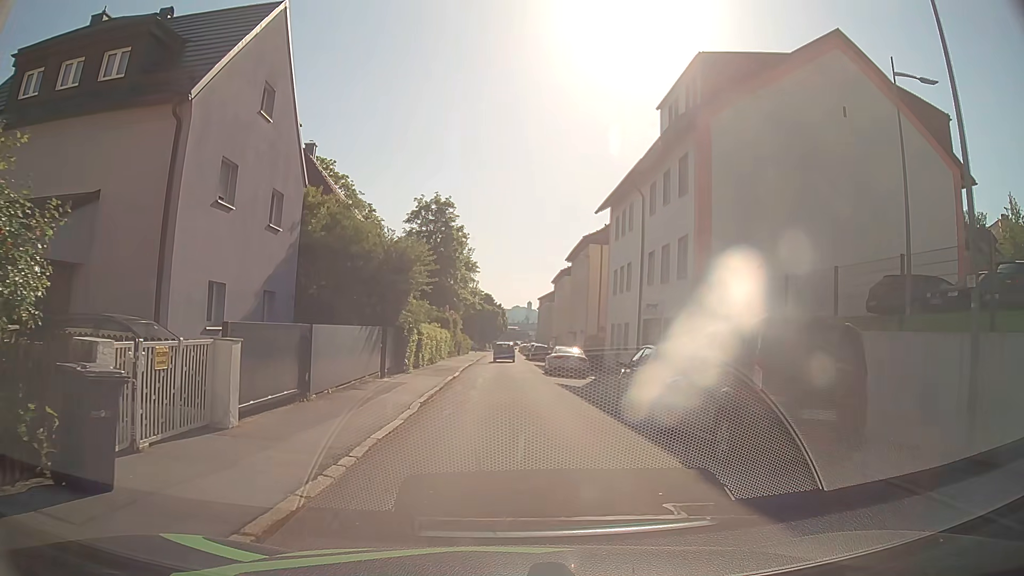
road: residential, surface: asphalt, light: Day
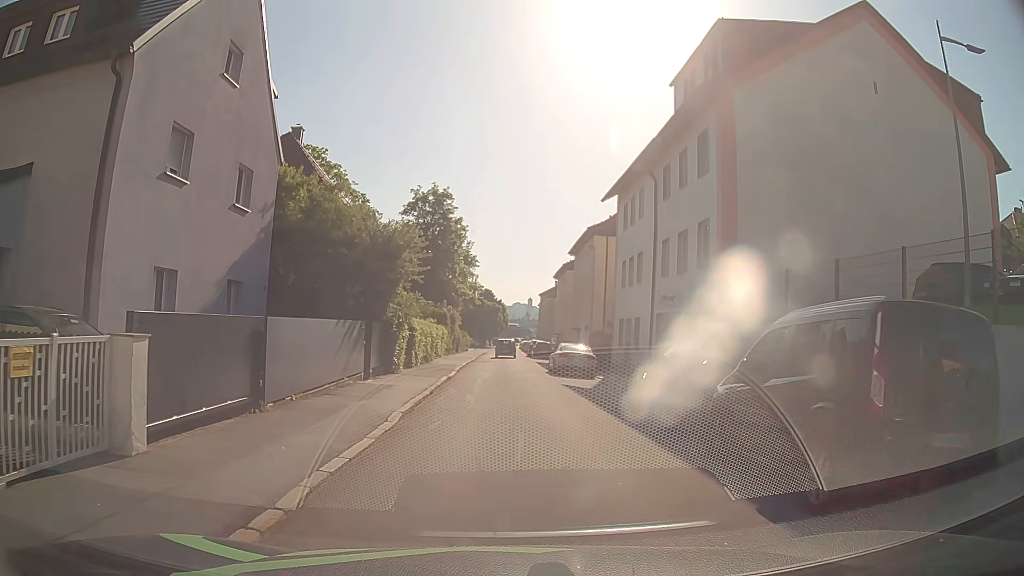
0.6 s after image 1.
(0.0, +2.6) m; -2°
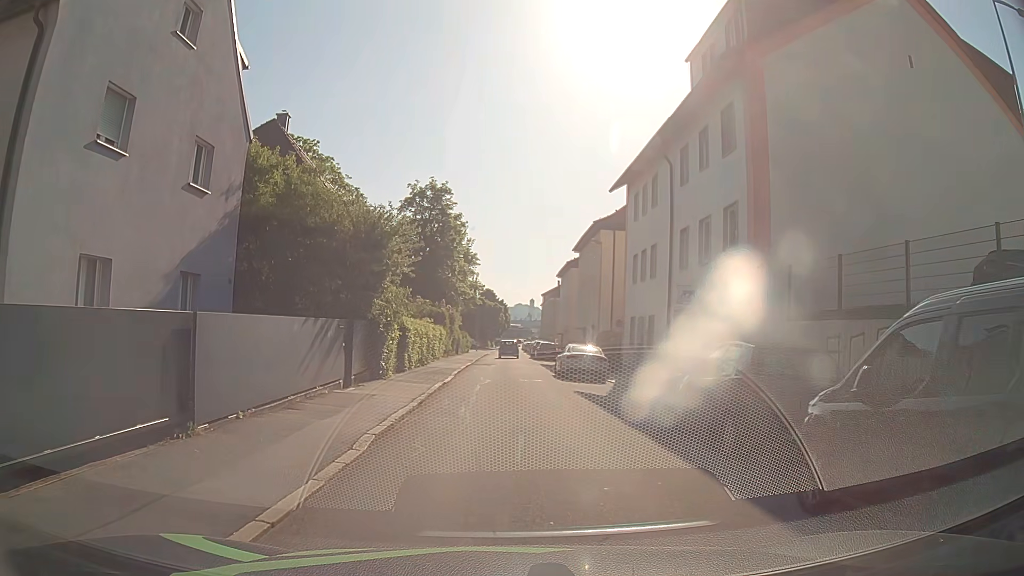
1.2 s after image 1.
(+0.1, +2.7) m; +1°
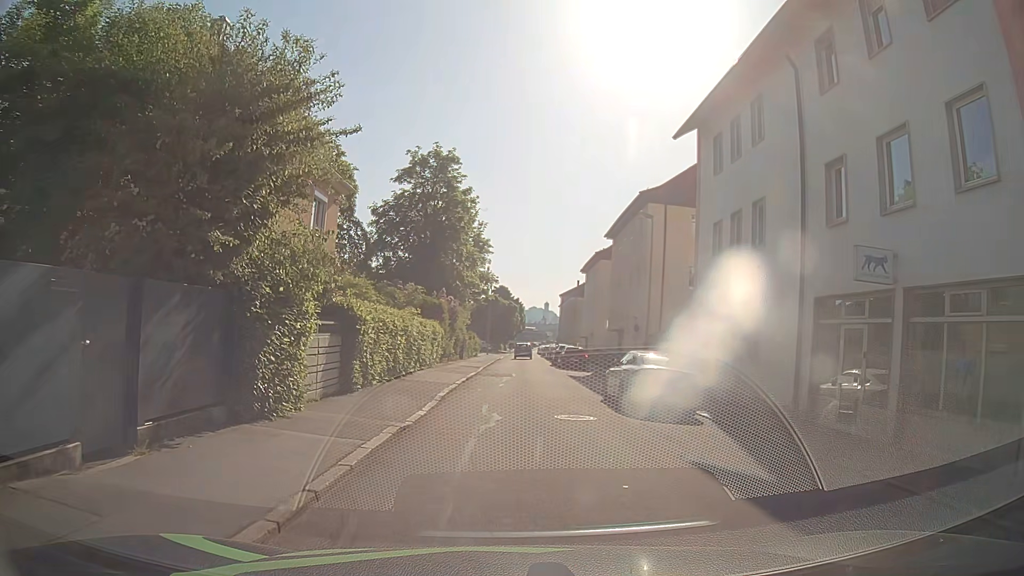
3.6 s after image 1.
(-0.2, +10.9) m; -2°
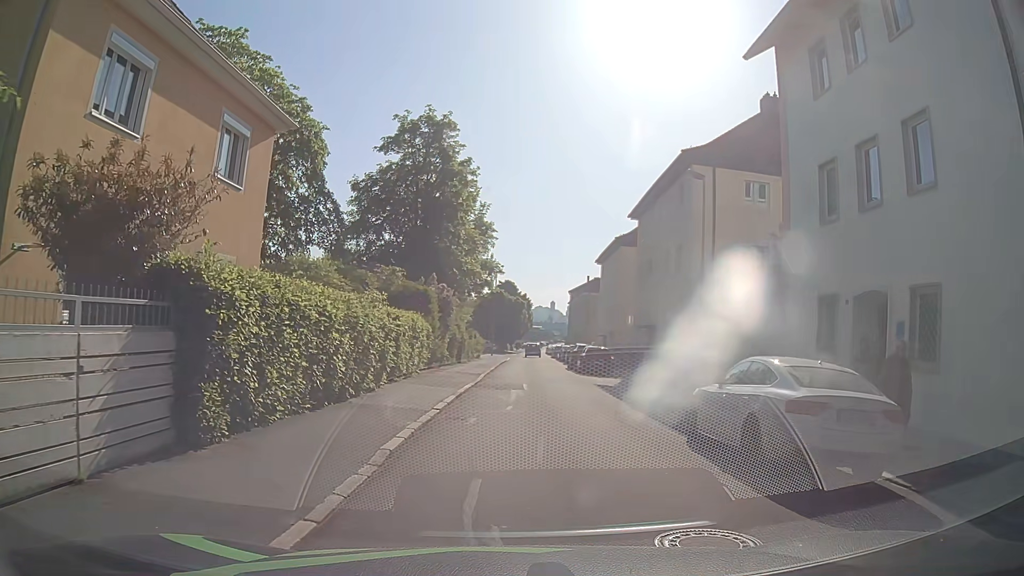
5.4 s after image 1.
(+0.1, +8.0) m; 0°
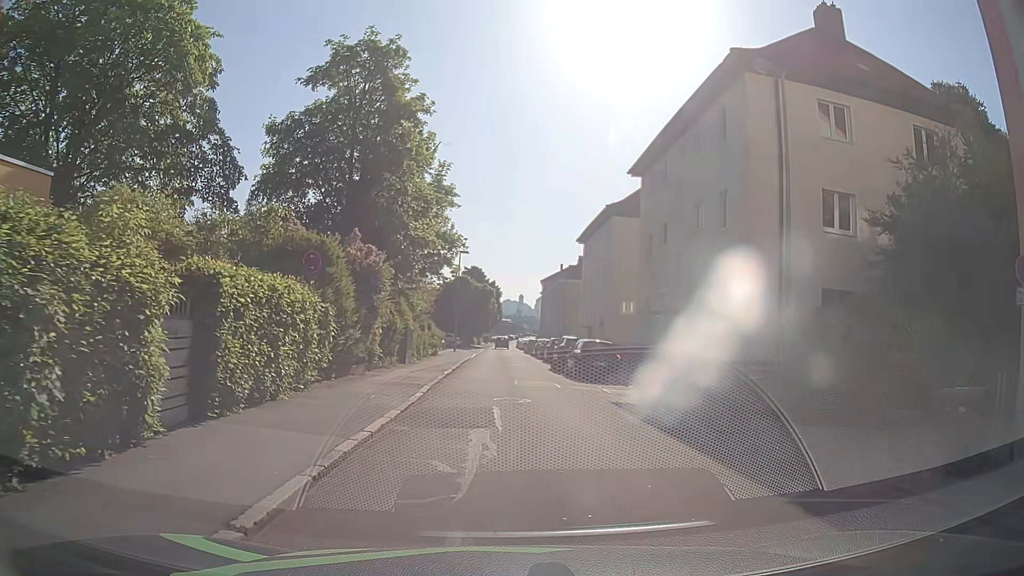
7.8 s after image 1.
(0.0, +10.3) m; +1°
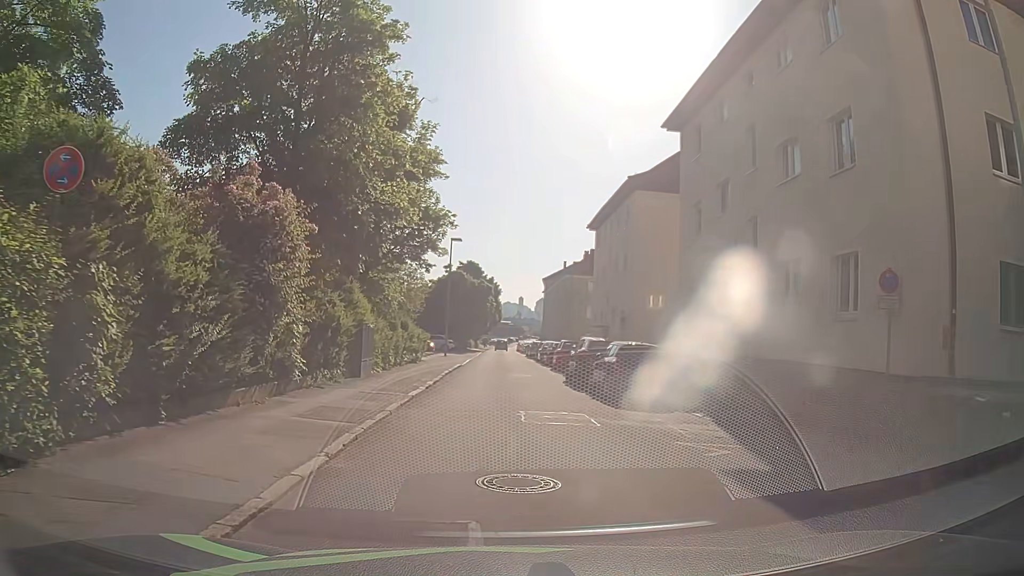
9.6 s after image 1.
(+0.1, +8.2) m; +2°
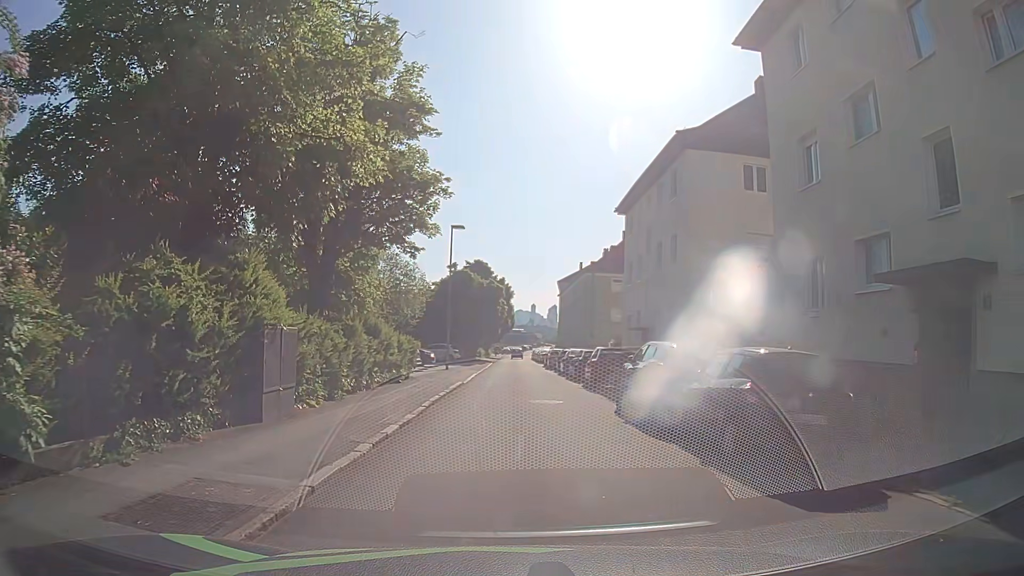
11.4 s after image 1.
(-0.1, +8.5) m; -3°
(0, +10) (+1, +20) (+1, +30) (+2, +40) (+2, +50) (+2, +60) (+3, +70) (+4, +80) (+4, +90) (+5, +100) m
